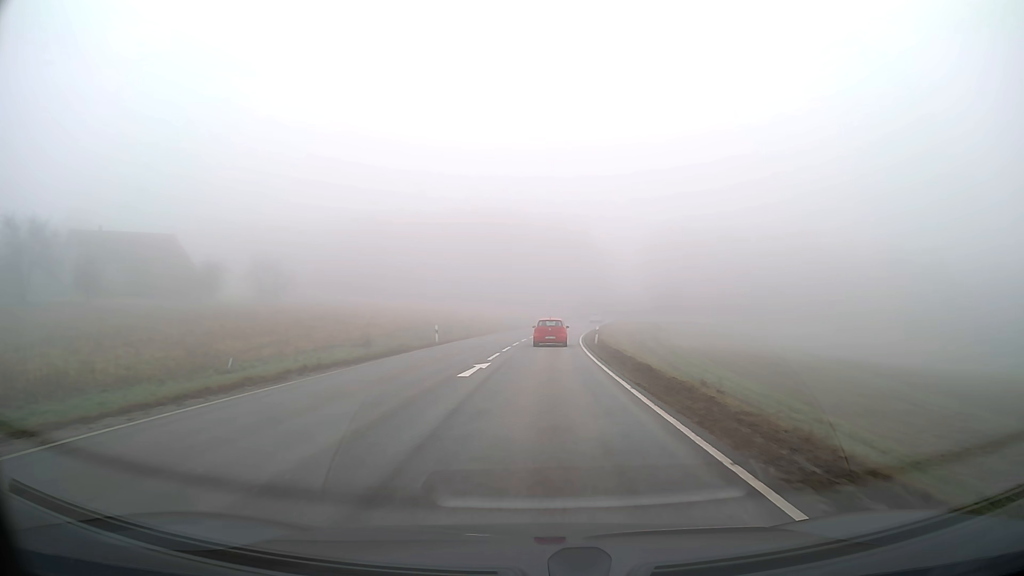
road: secondary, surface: asphalt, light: Day
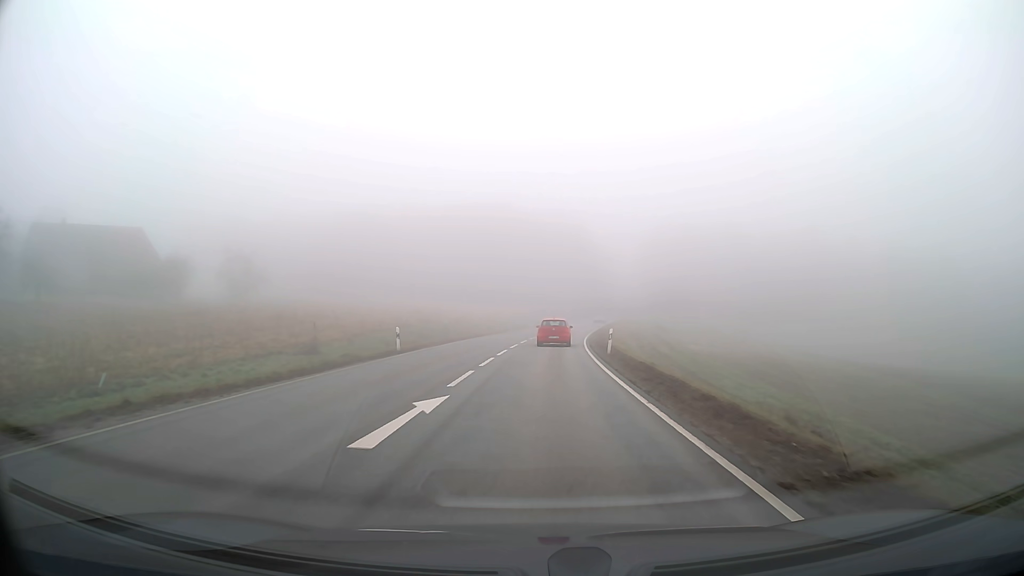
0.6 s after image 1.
(0.0, +9.1) m; +1°
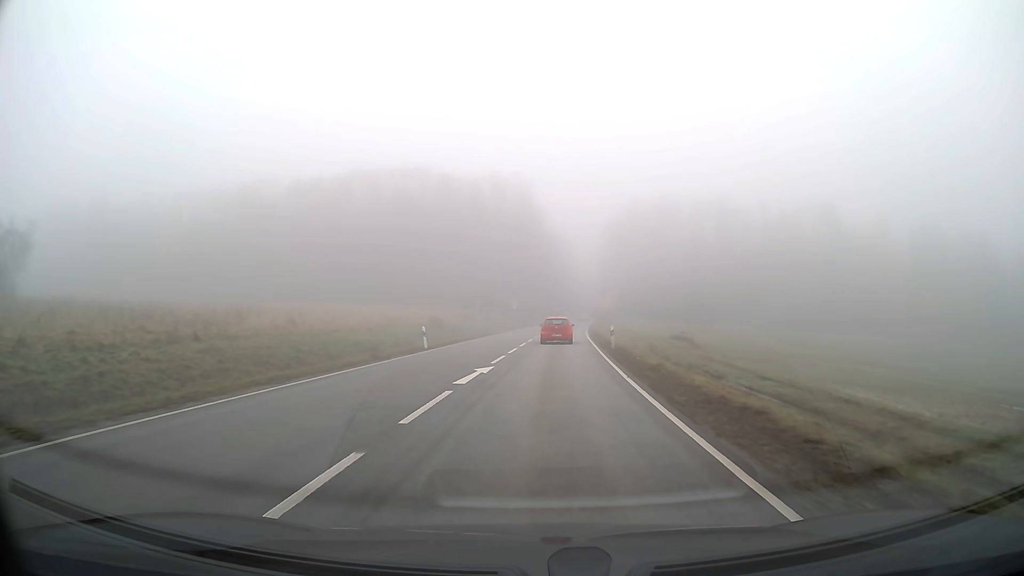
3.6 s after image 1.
(+1.9, +47.0) m; +5°
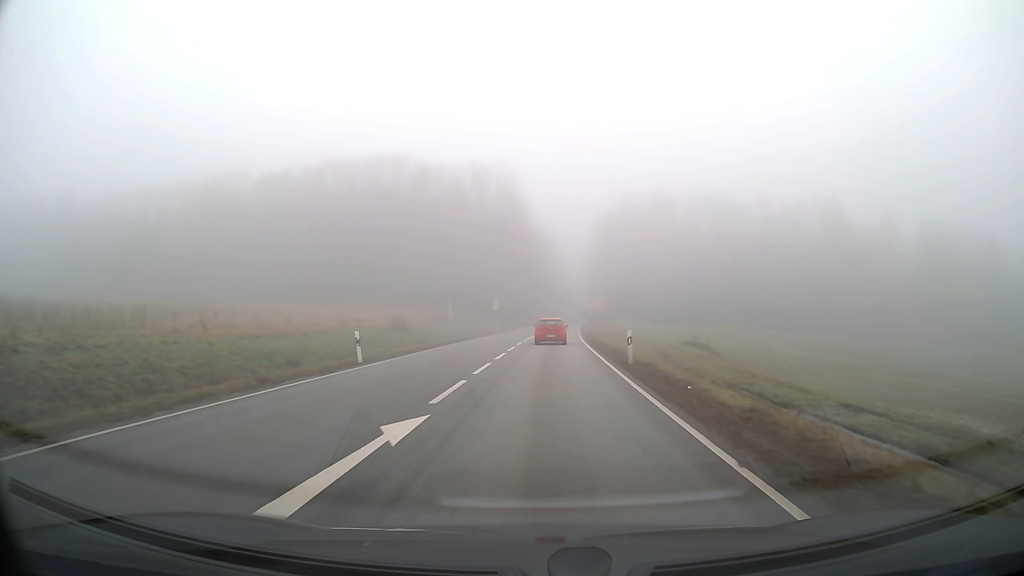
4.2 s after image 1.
(+0.1, +9.7) m; +1°
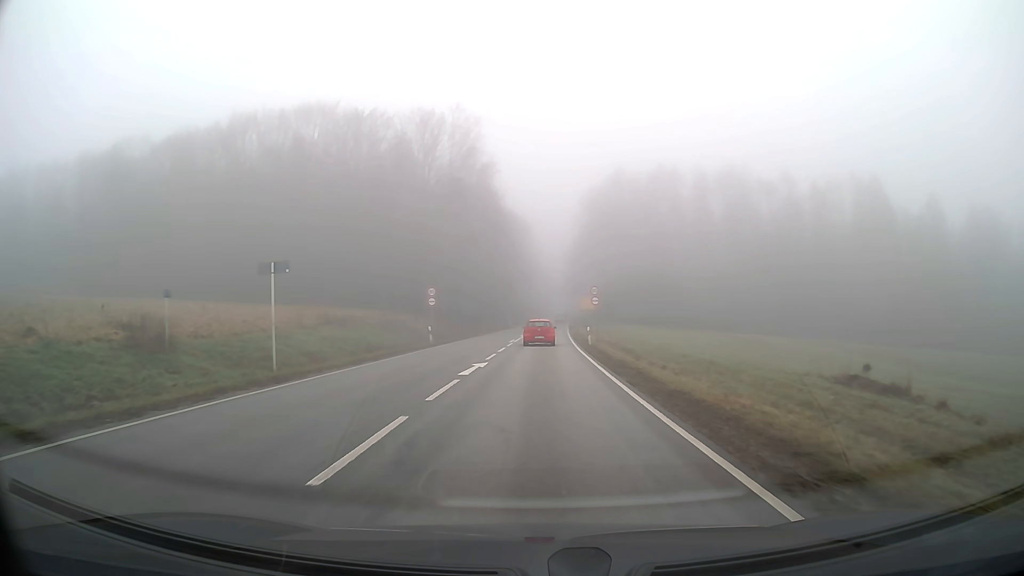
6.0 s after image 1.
(+0.6, +29.5) m; +2°
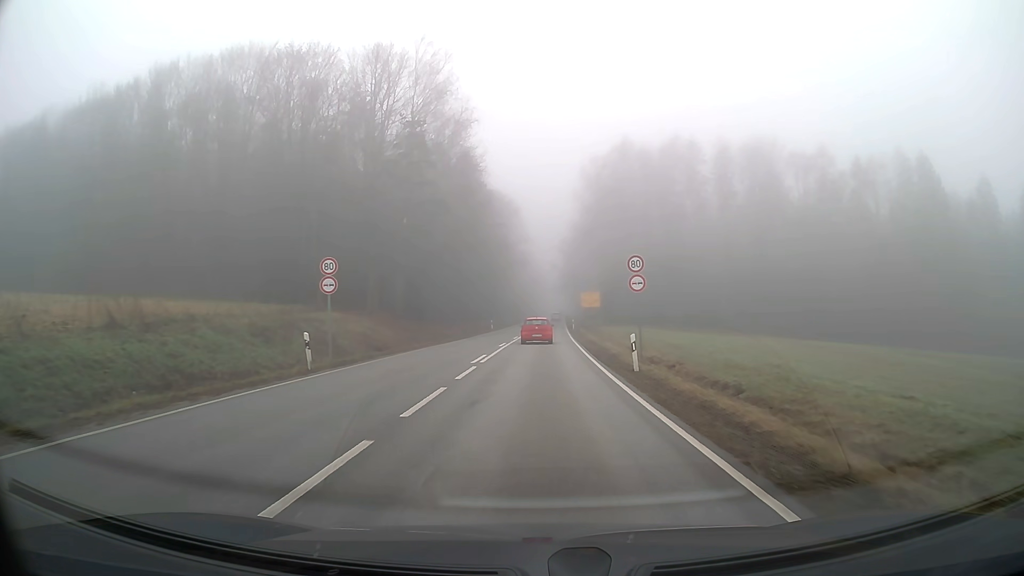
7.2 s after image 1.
(+0.1, +20.0) m; +1°
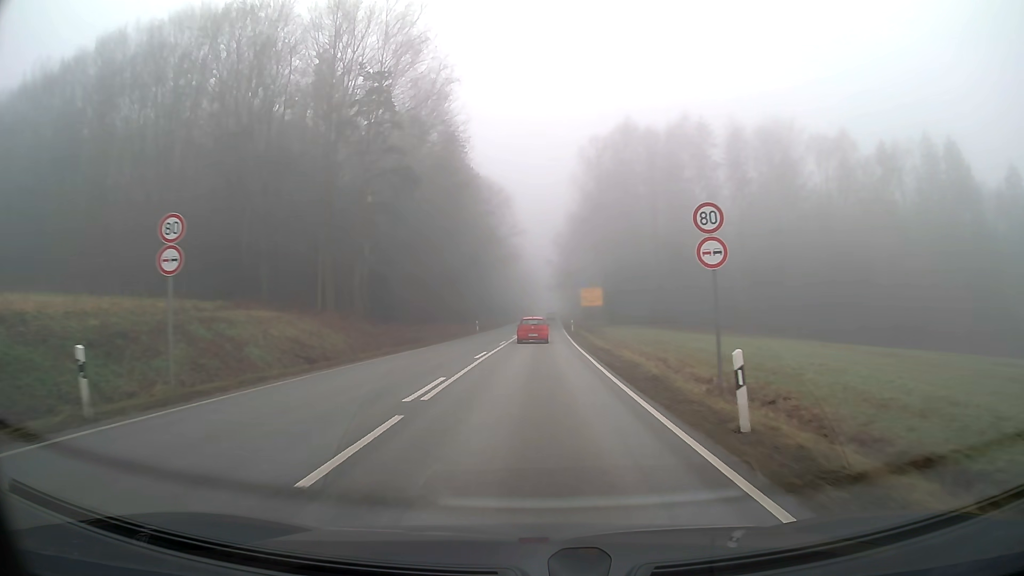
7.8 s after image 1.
(0.0, +10.1) m; +1°
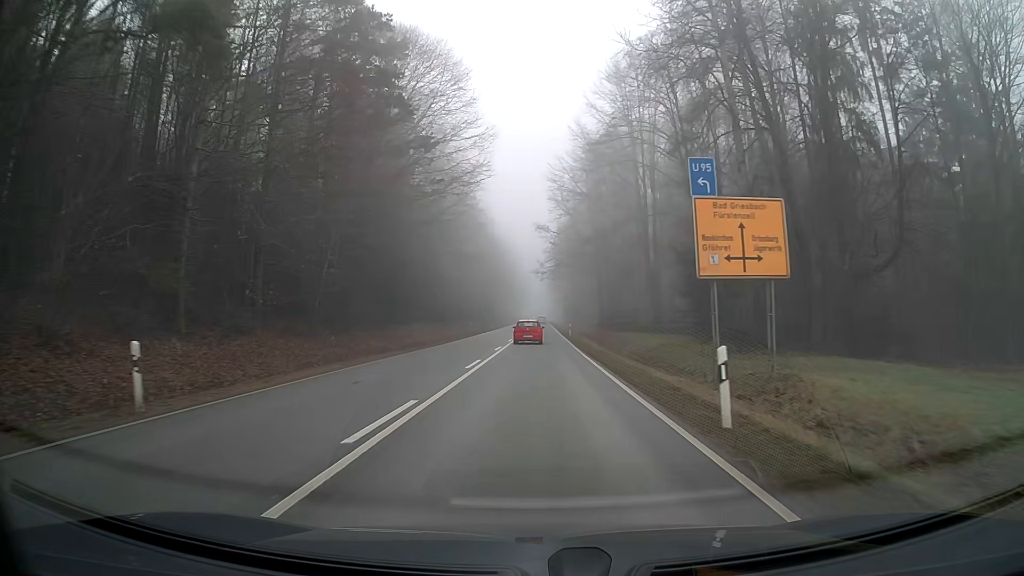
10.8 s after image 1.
(+0.6, +52.0) m; +1°
(0, +10) (0, +20) (0, +30) (0, +40) (0, +50) (+1, +60) (+1, +70) (+1, +80) (+1, +90) (+1, +100) m
